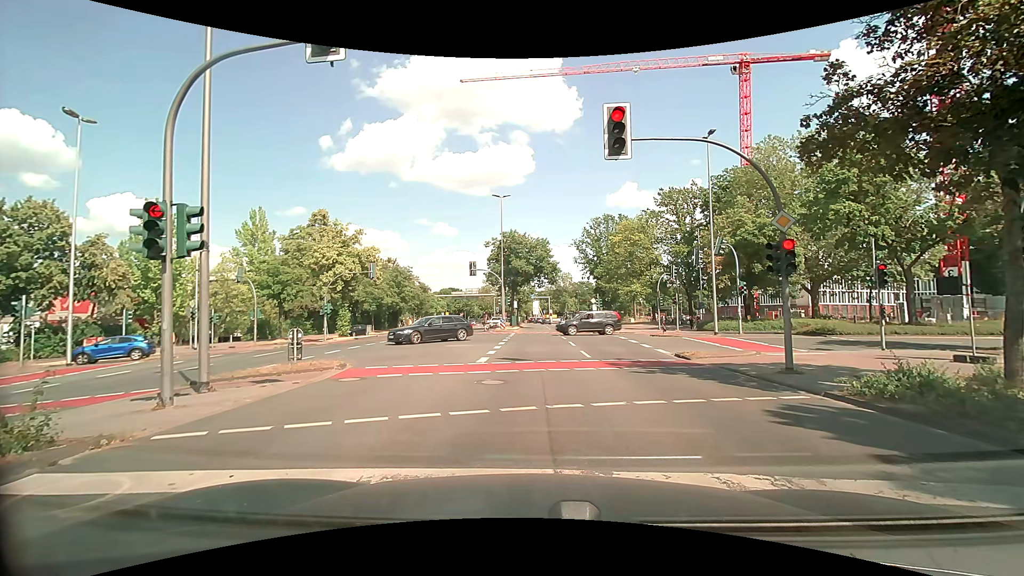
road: secondary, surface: asphalt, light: Day
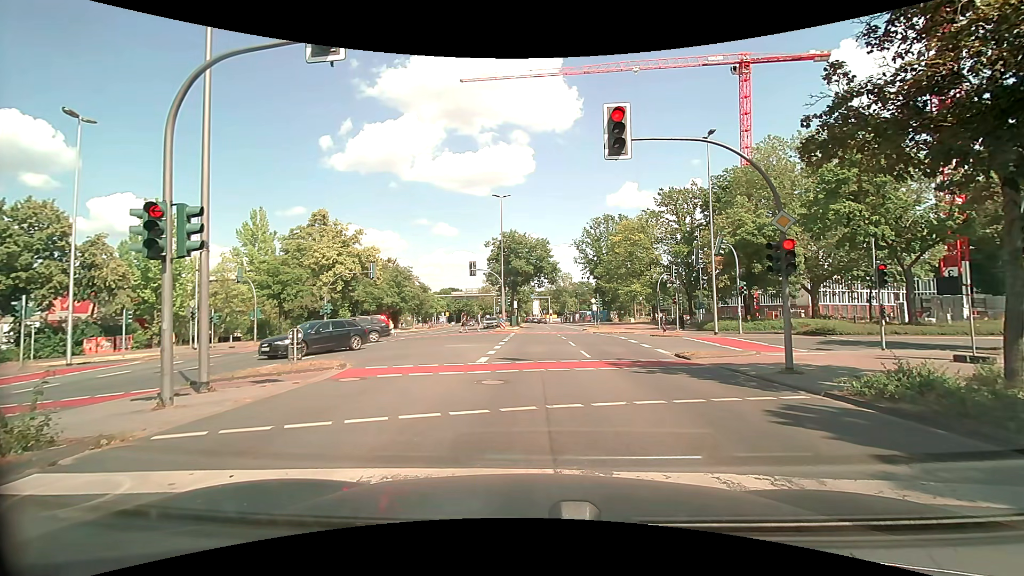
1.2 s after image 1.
(0.0, 0.0) m; 0°
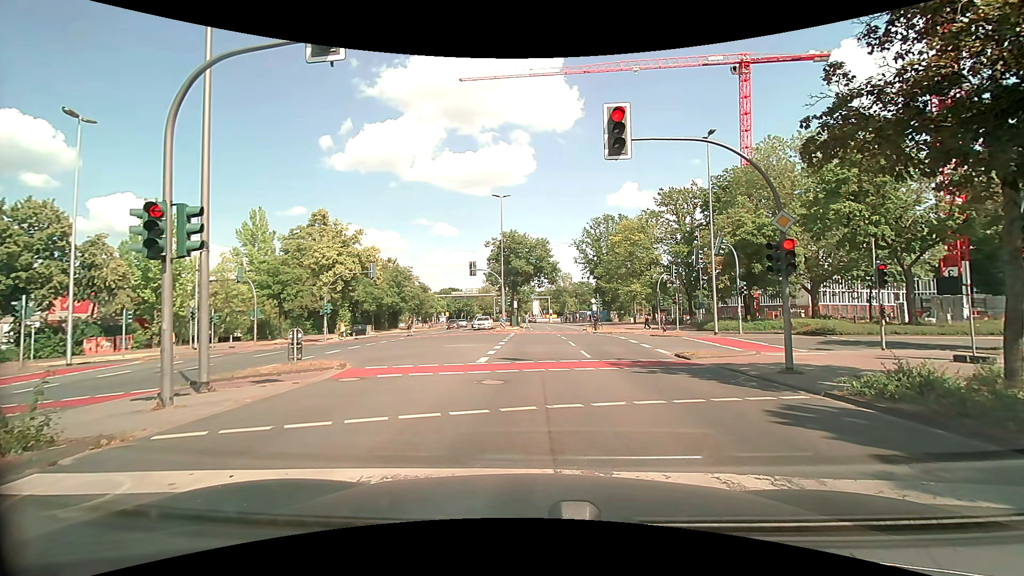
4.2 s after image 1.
(0.0, 0.0) m; 0°
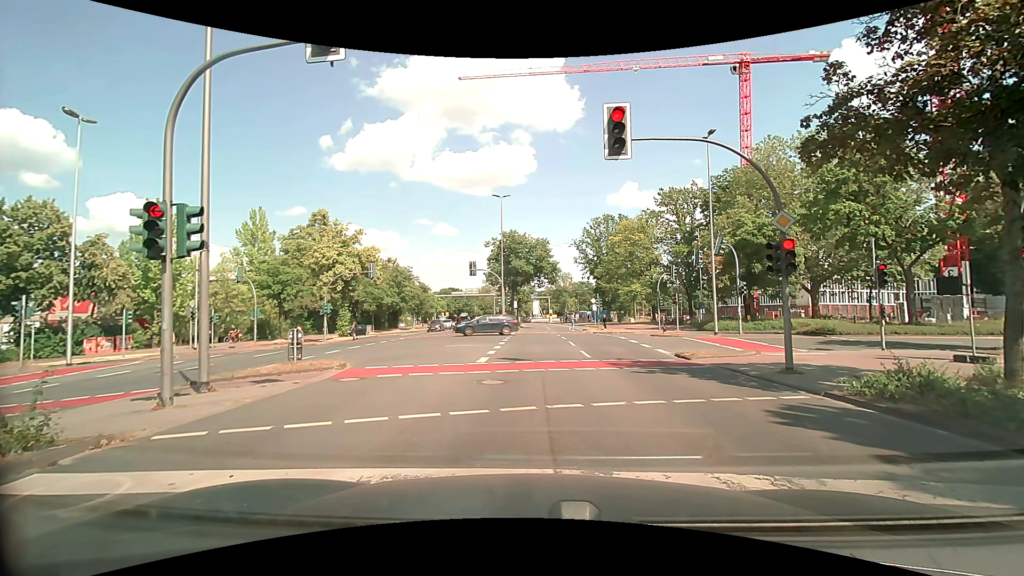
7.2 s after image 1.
(0.0, 0.0) m; 0°
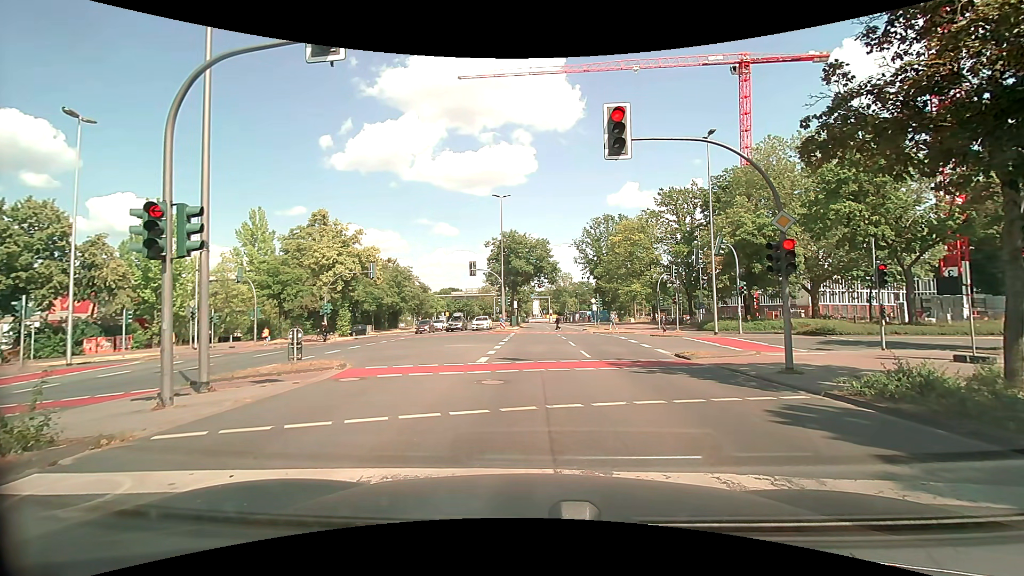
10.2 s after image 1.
(0.0, 0.0) m; 0°
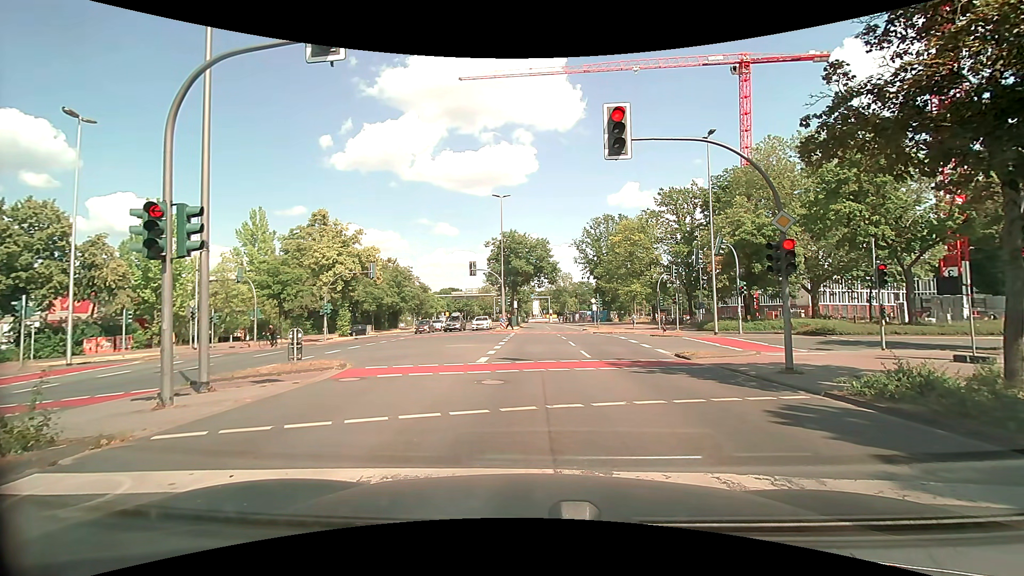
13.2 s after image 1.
(0.0, 0.0) m; 0°
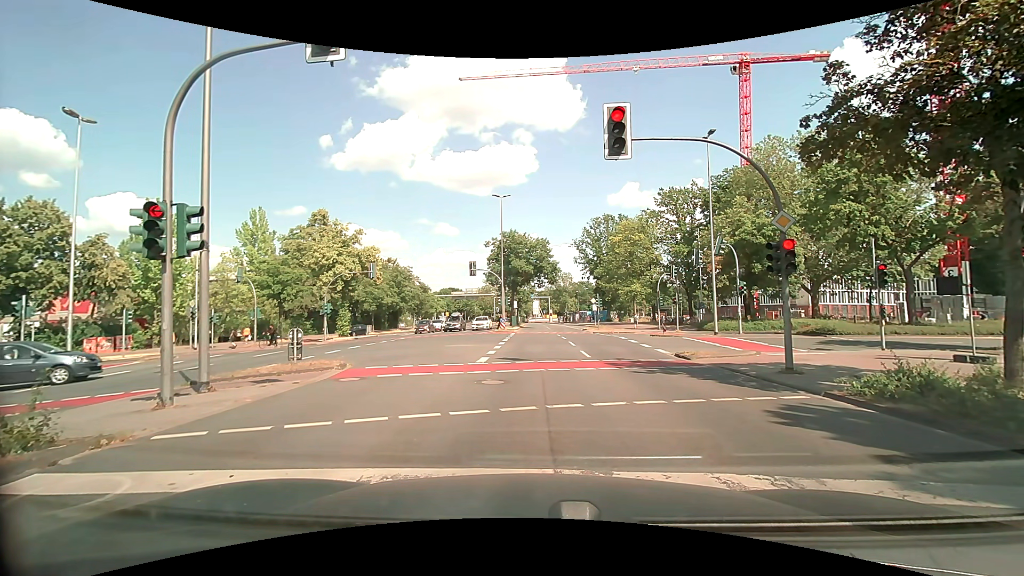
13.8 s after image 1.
(0.0, 0.0) m; 0°
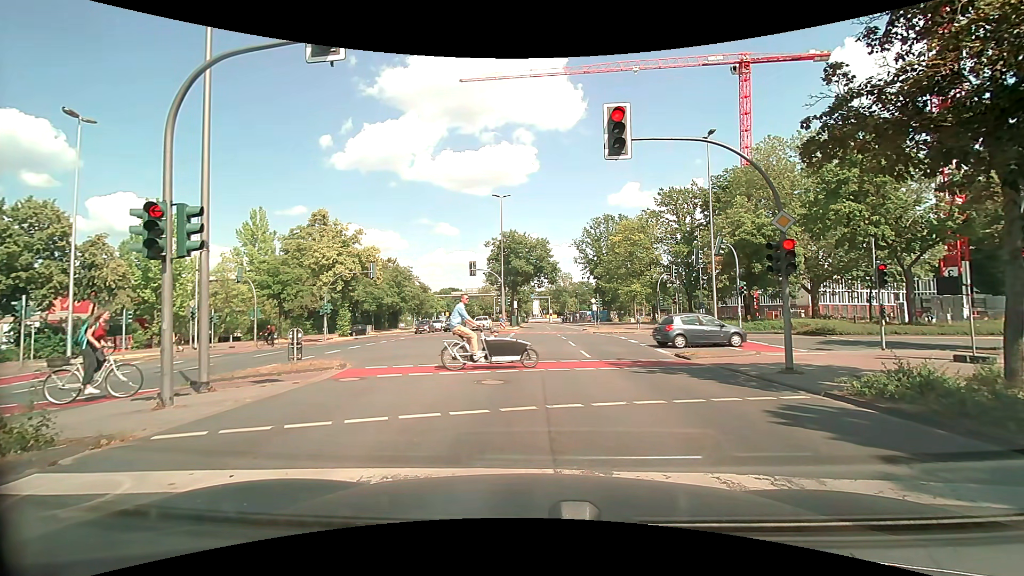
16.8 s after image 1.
(0.0, 0.0) m; 0°
